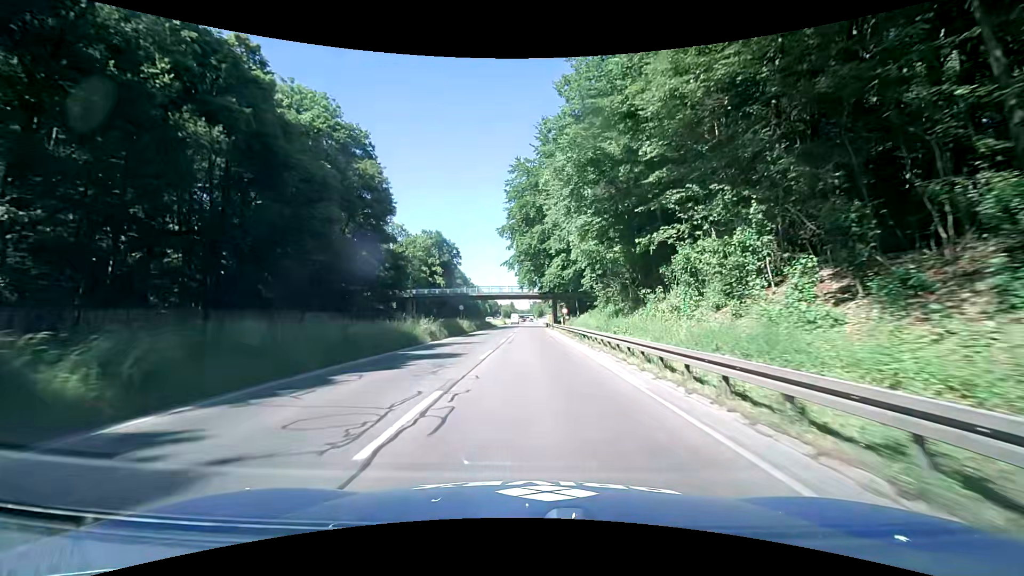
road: trunk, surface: asphalt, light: Day
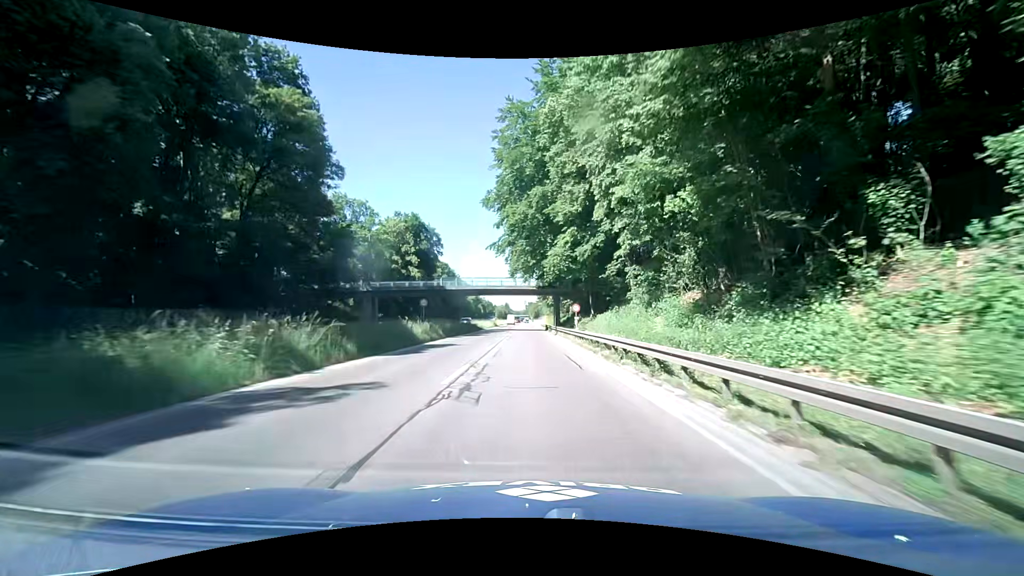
(+0.2, +18.5) m; +1°
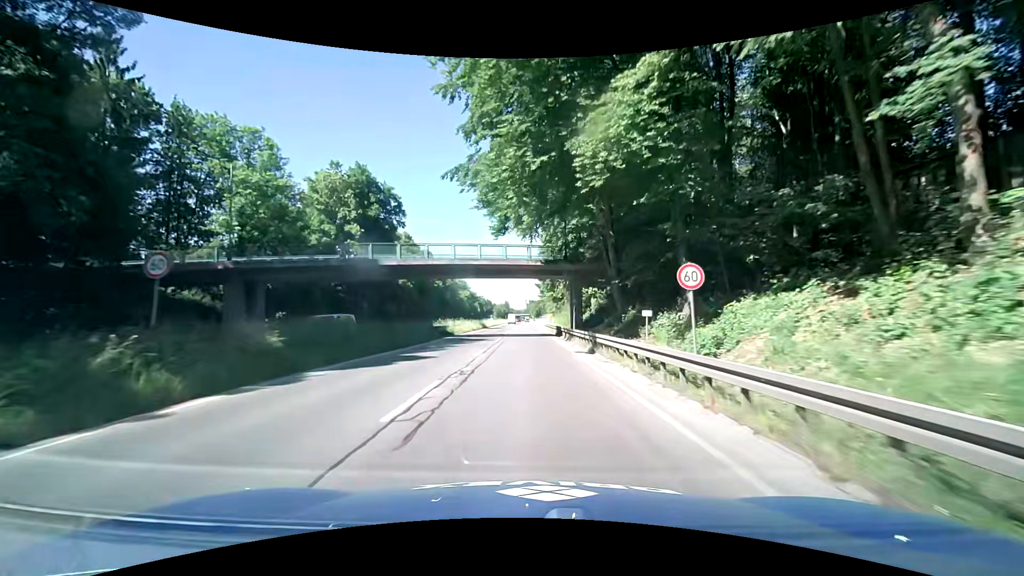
(-0.2, +28.0) m; 0°
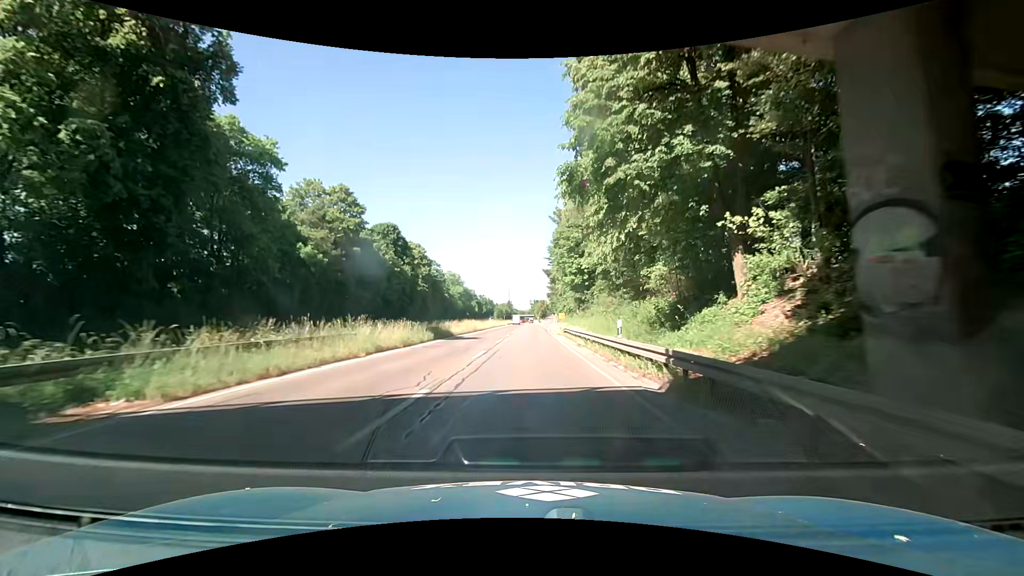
(-0.1, +37.7) m; 0°
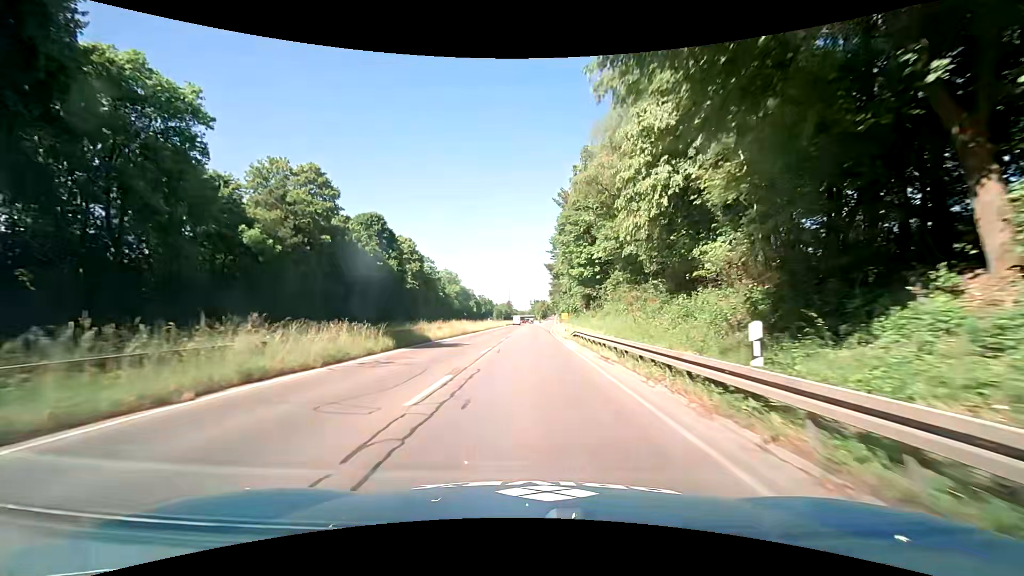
(-0.1, +9.5) m; -2°
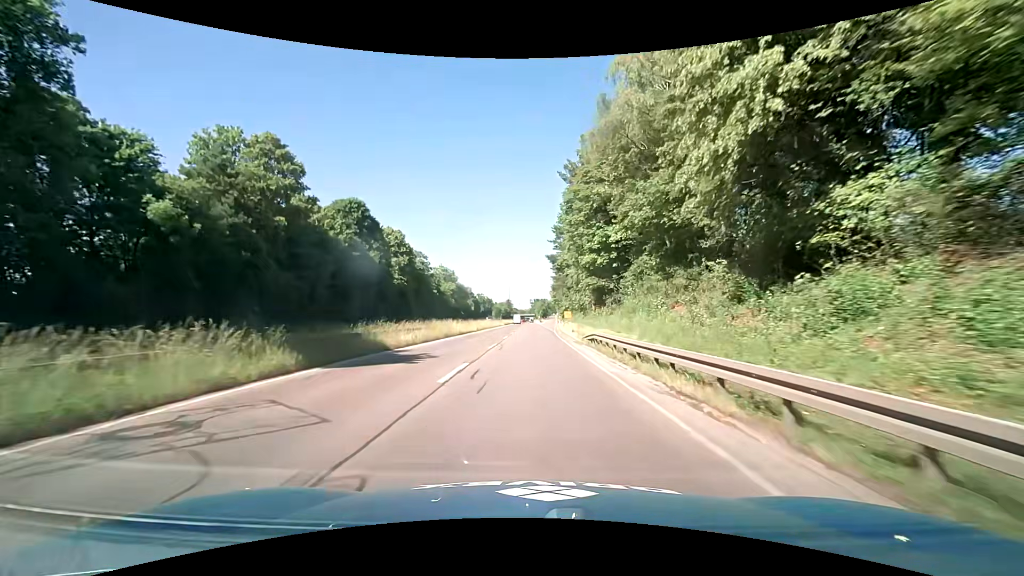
(0.0, +9.5) m; 0°
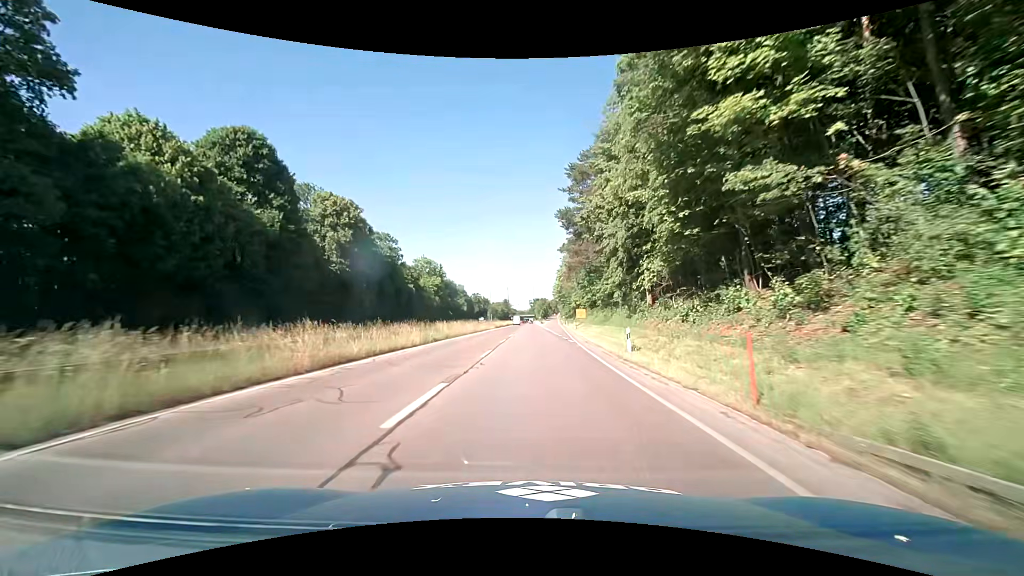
(+0.7, +28.3) m; +1°
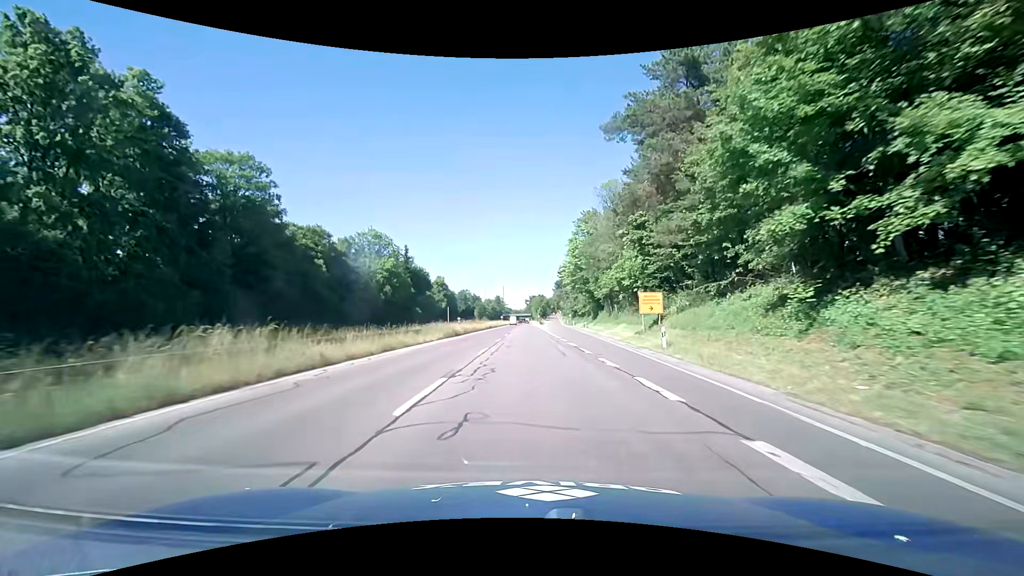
(+0.2, +47.2) m; +1°
(0, +10) (0, +20) (0, +30) (0, +40) (-1, +50) (-1, +60) (-1, +70) (-1, +80) (-1, +90) (-1, +100) m
